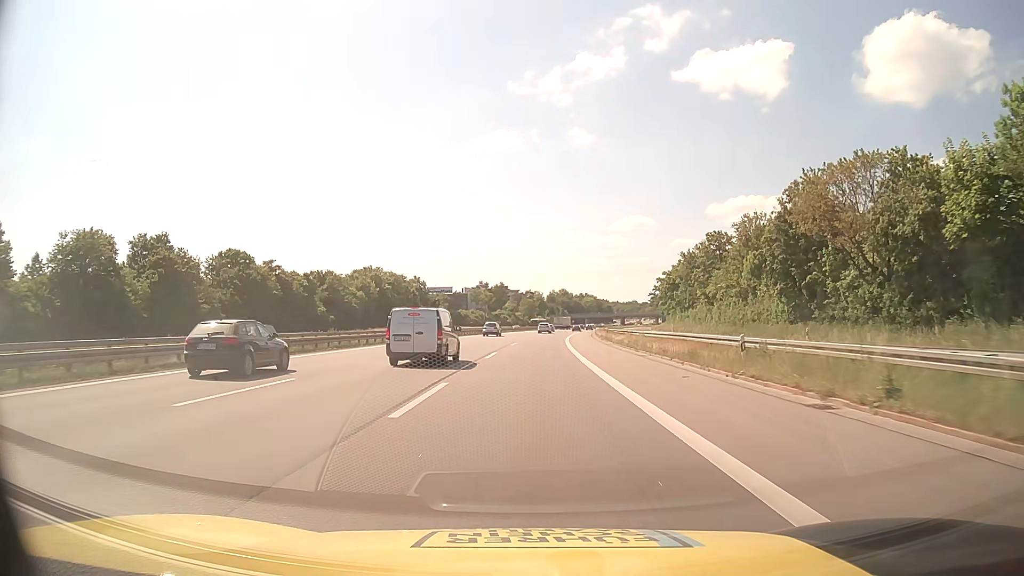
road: motorway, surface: asphalt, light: Day
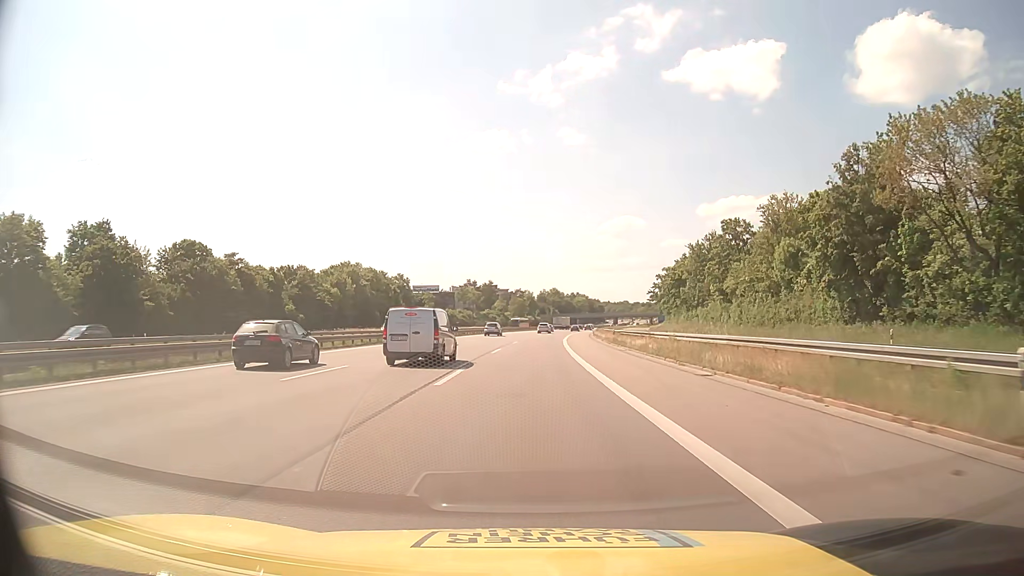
(+0.1, +12.6) m; +1°
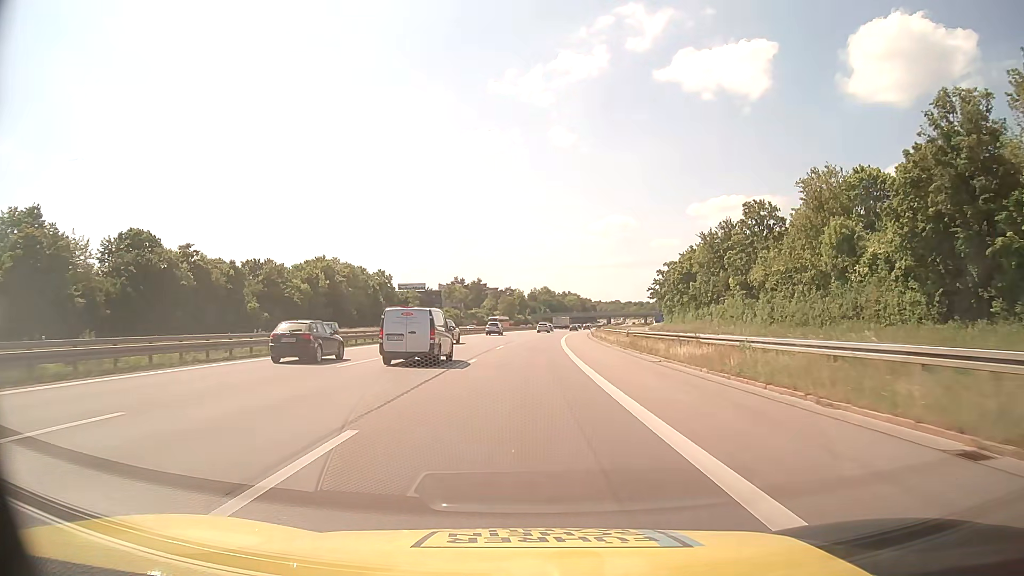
(+0.1, +12.7) m; +1°
(0, +10) (0, +20) (0, +30) (+1, +40) (+1, +50) (+1, +60) (+2, +70) (+2, +80) (+3, +90) (+4, +100) m
